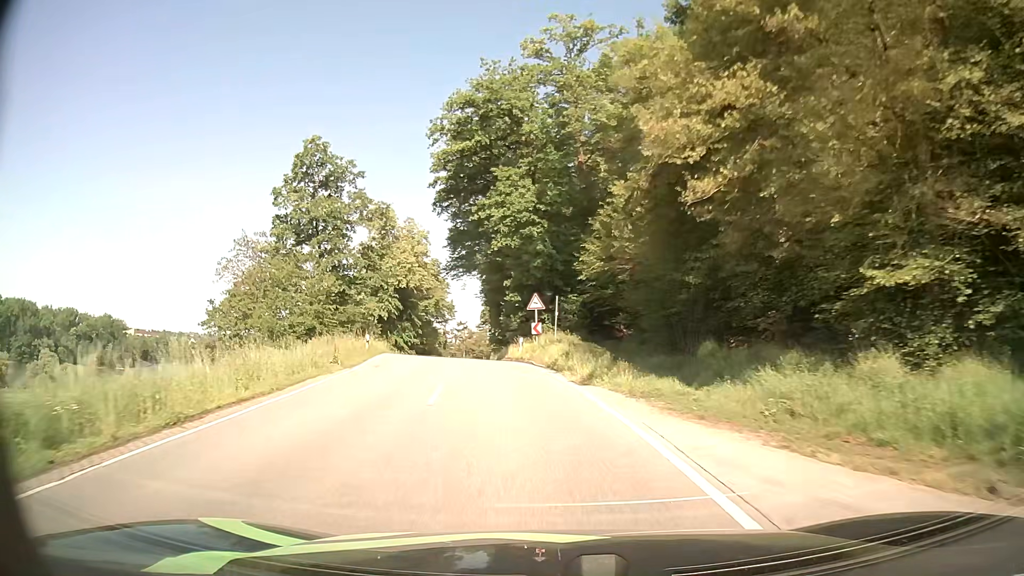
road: secondary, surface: asphalt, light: Day
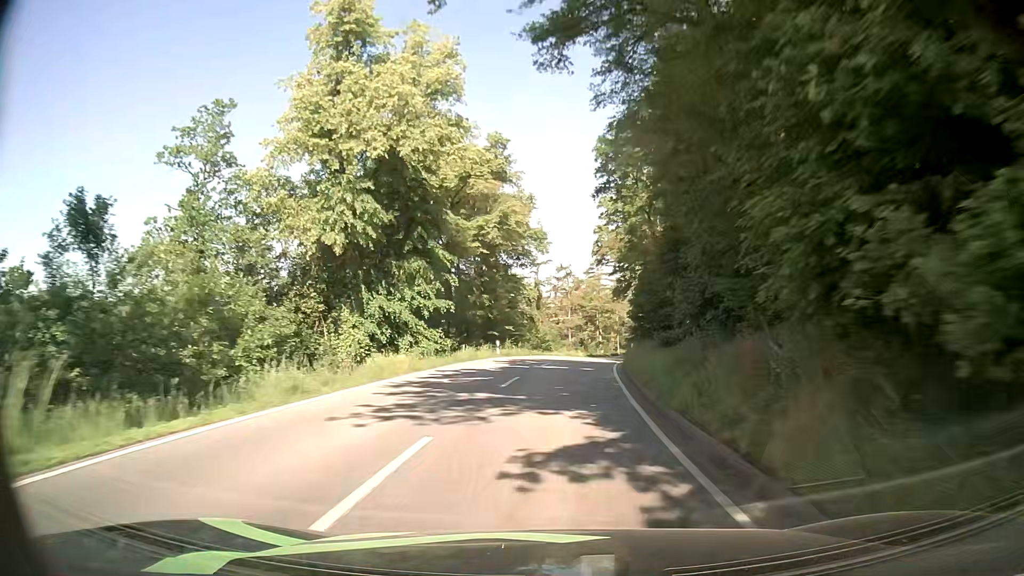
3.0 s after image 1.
(-5.4, +43.4) m; -10°
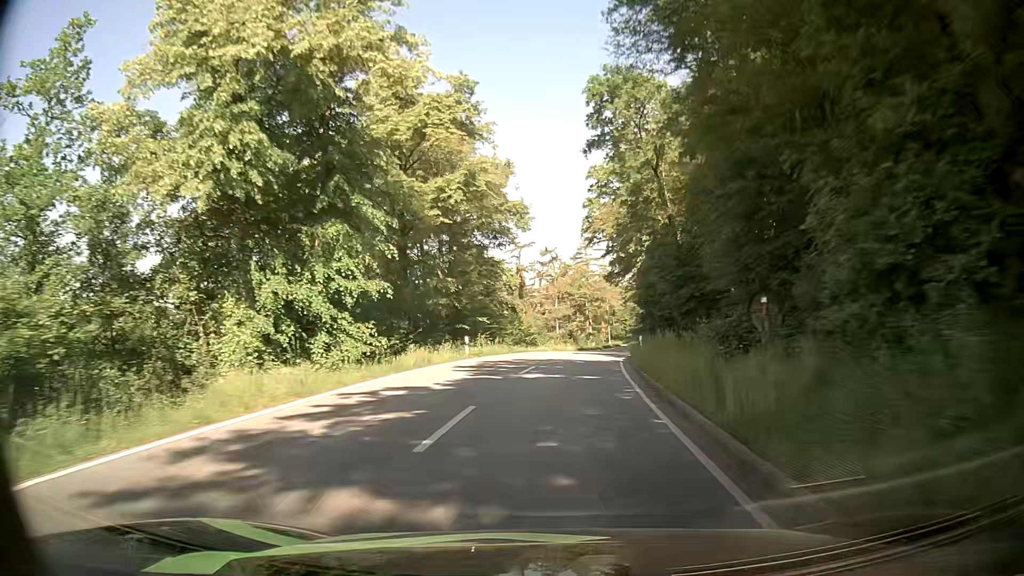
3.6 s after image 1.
(0.0, +9.0) m; +1°
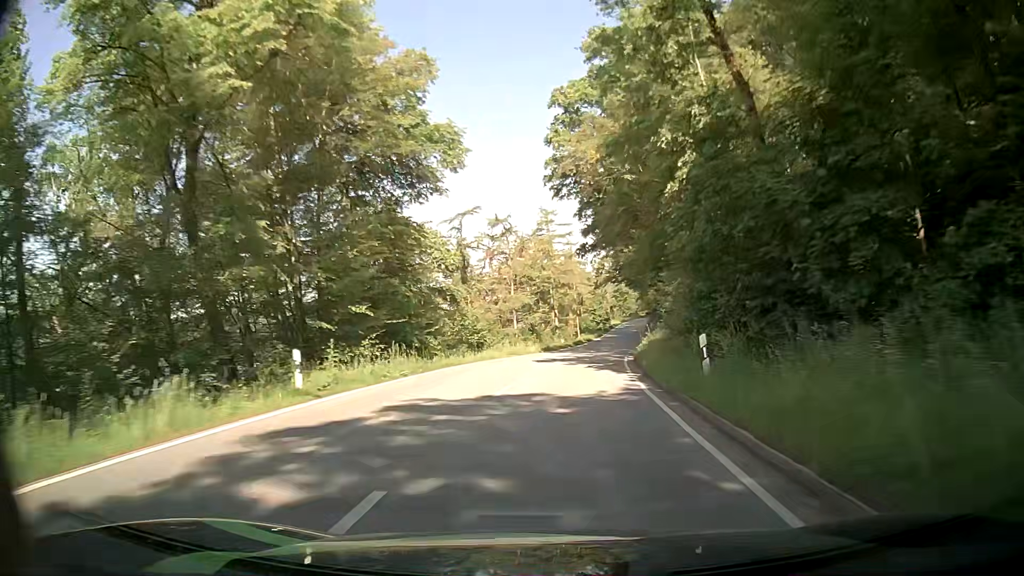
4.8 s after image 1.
(+0.6, +17.8) m; +3°
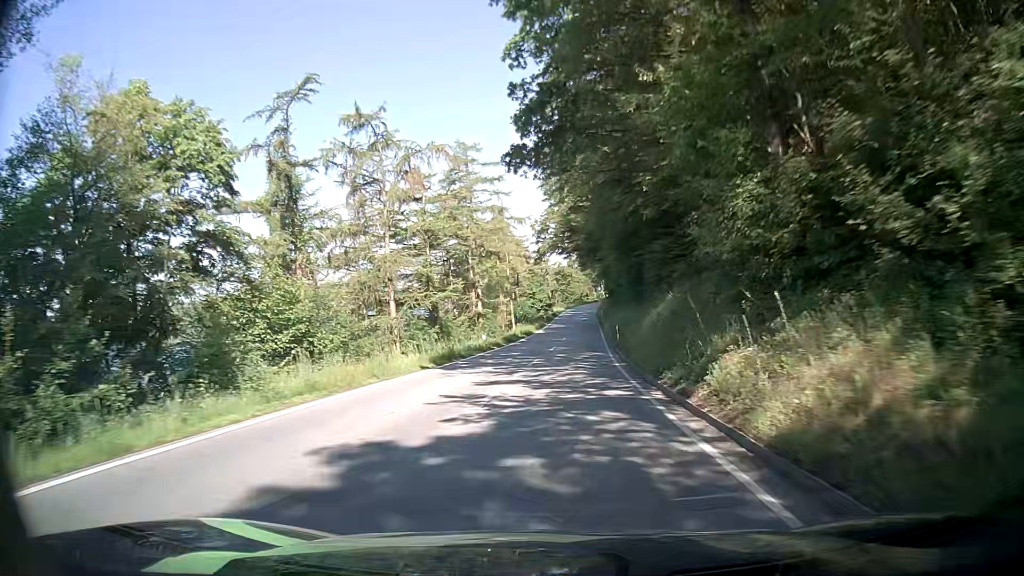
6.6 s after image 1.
(+1.4, +26.0) m; +5°
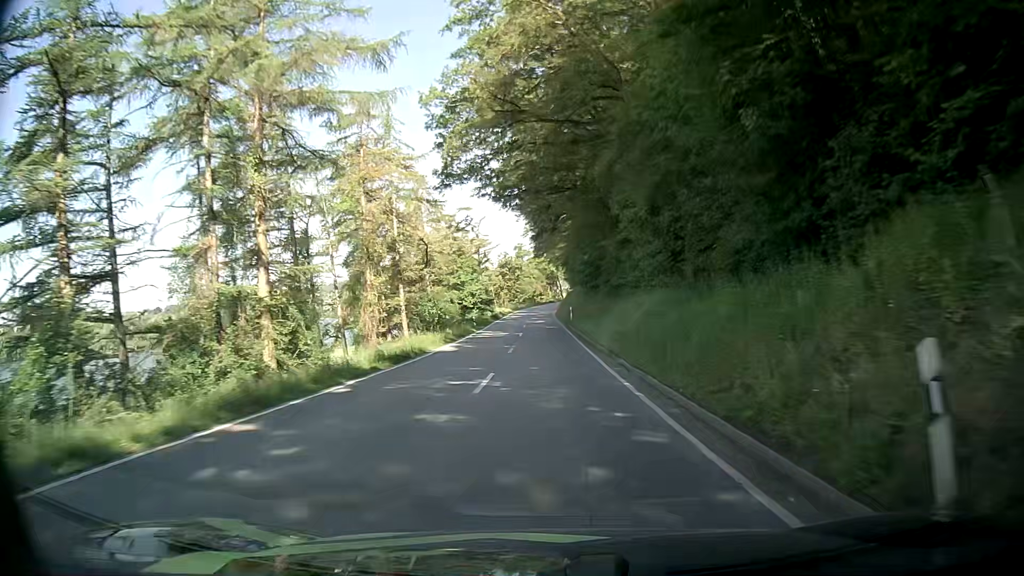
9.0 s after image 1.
(+1.6, +35.1) m; +6°
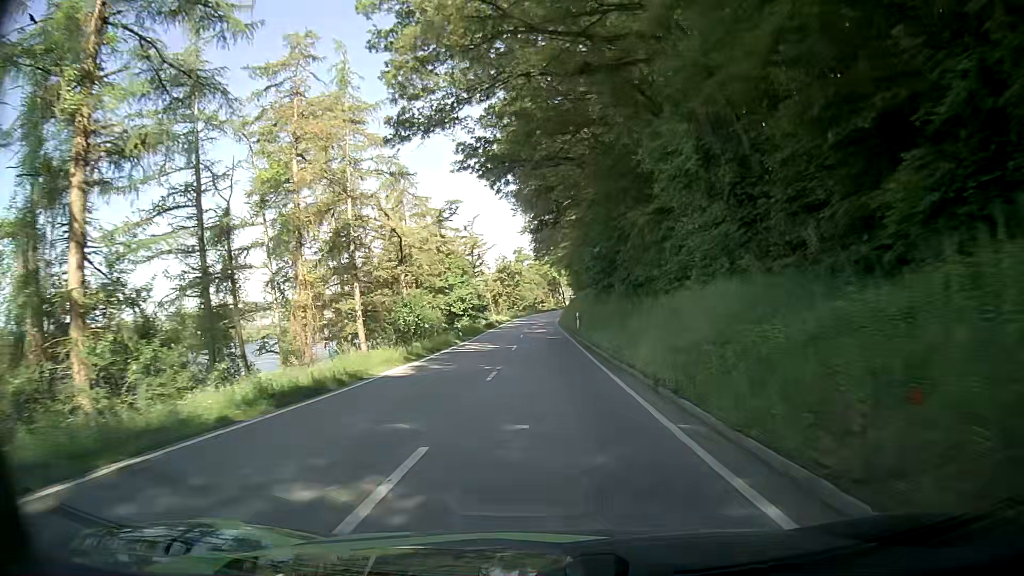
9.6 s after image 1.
(-0.1, +9.0) m; -1°
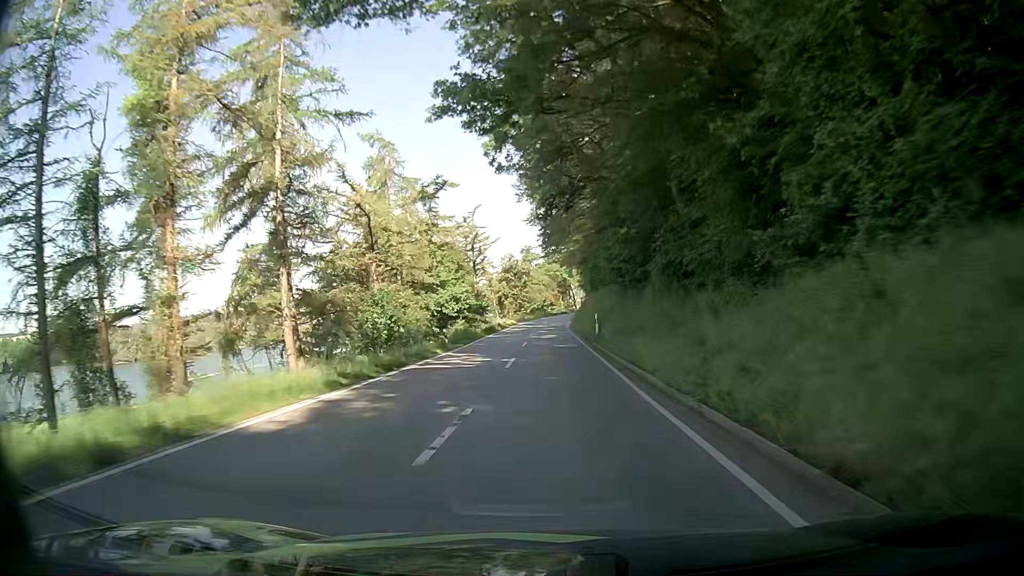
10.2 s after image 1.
(0.0, +9.1) m; 0°
